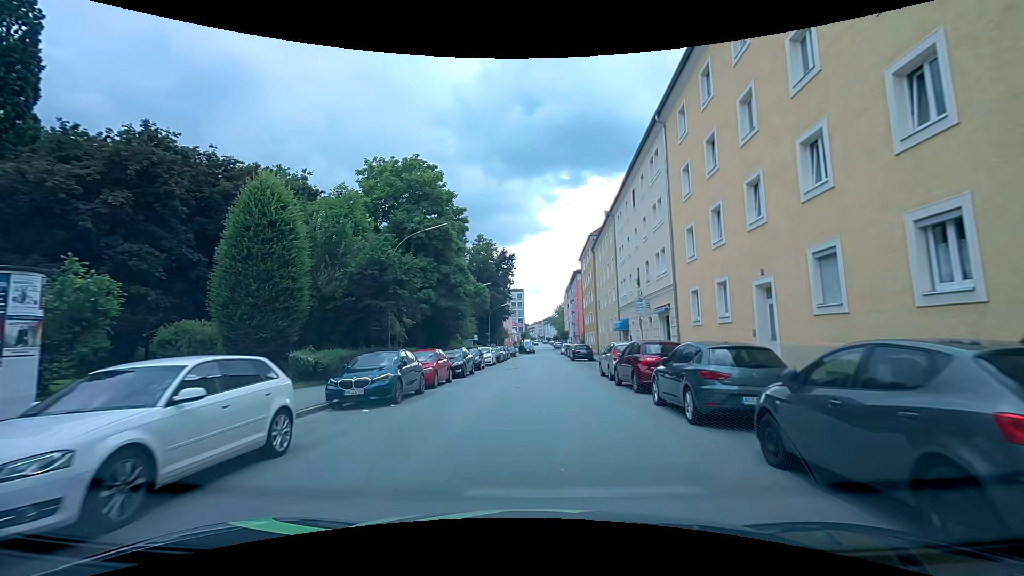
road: tertiary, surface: asphalt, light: Day
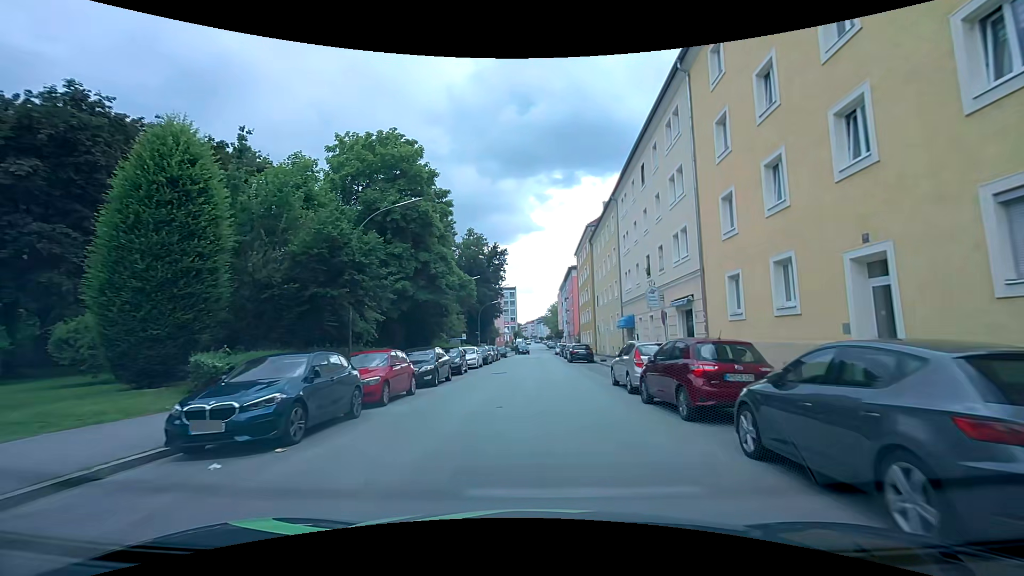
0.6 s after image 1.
(0.0, +5.3) m; 0°
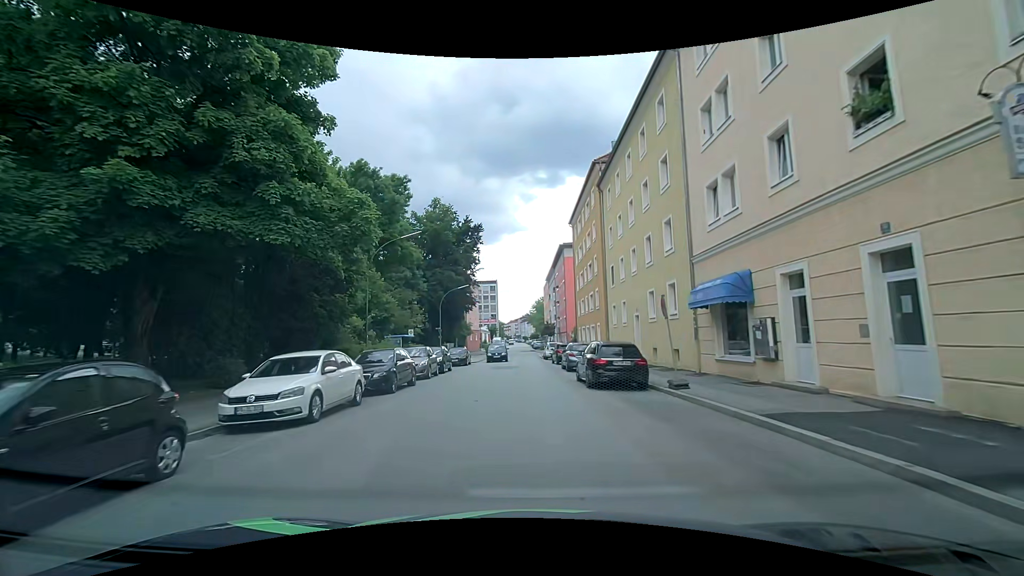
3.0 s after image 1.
(+0.3, +21.8) m; +2°
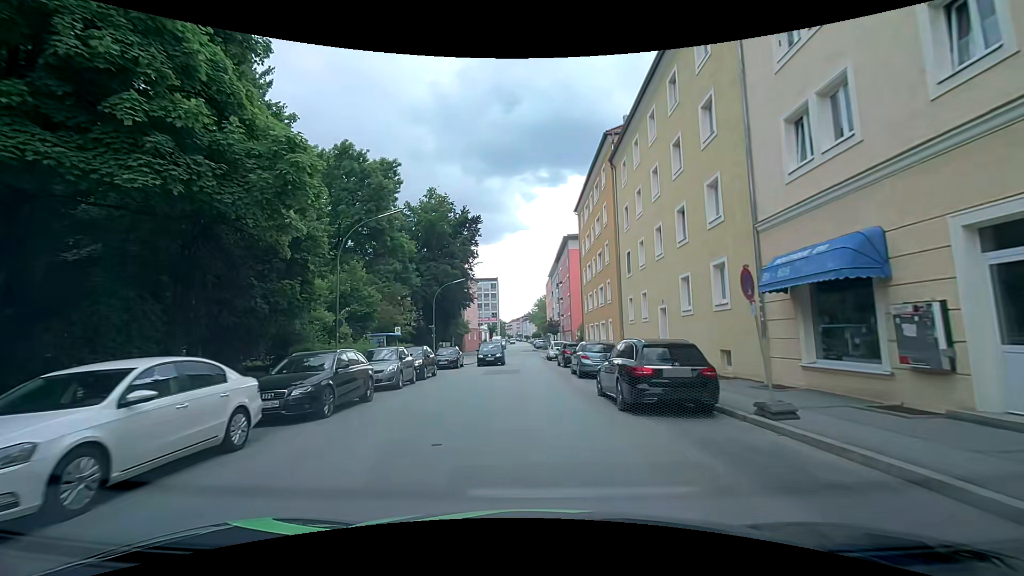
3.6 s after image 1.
(0.0, +5.3) m; 0°
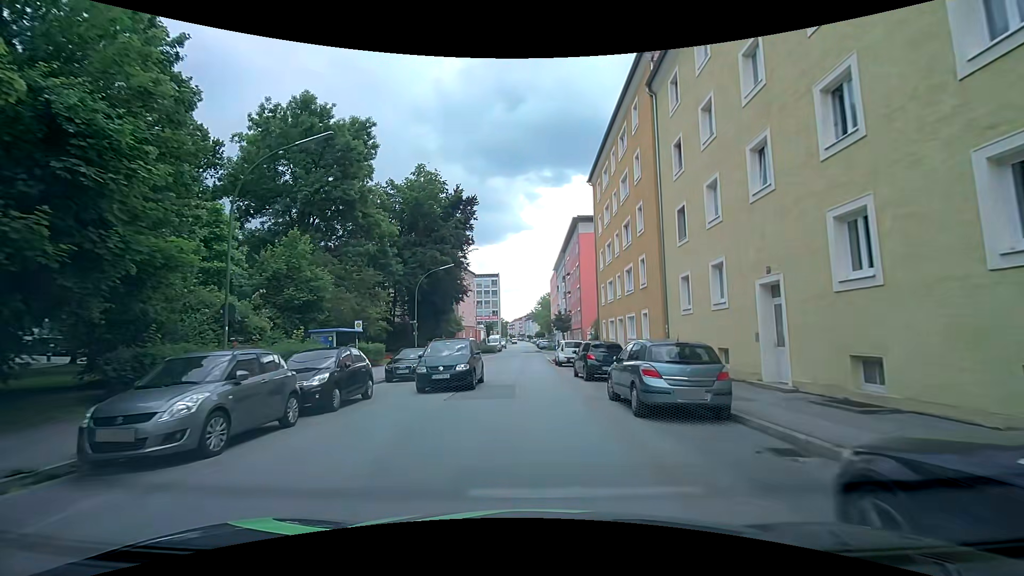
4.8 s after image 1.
(0.0, +10.3) m; 0°
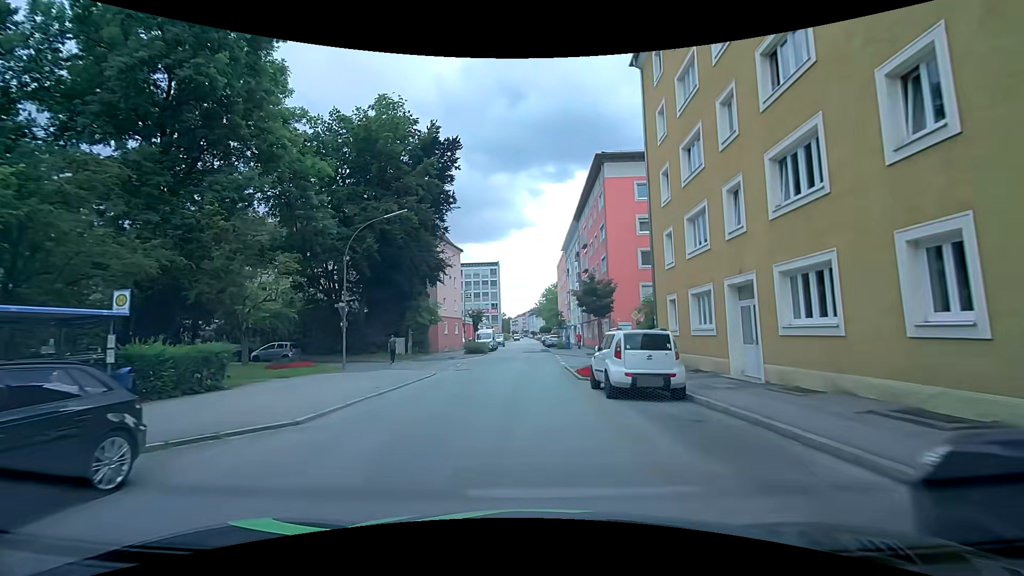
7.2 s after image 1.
(-0.1, +18.7) m; 0°
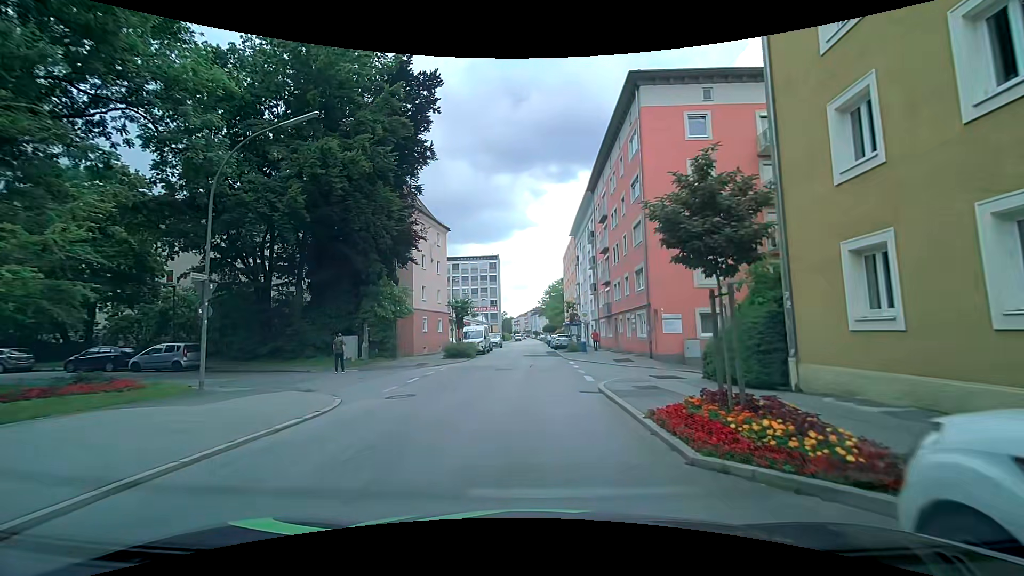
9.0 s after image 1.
(-0.2, +12.3) m; -1°
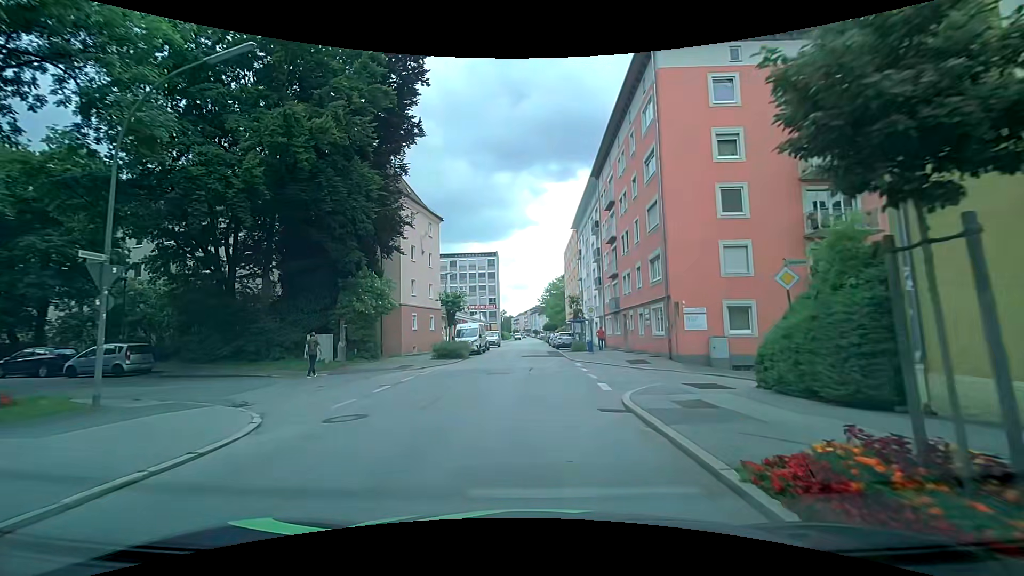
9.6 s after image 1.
(0.0, +3.8) m; +1°
(0, +10) (0, +20) (0, +30) (0, +40) (-1, +50) (0, +60) (0, +70) (0, +80) (0, +90) (0, +100) m
